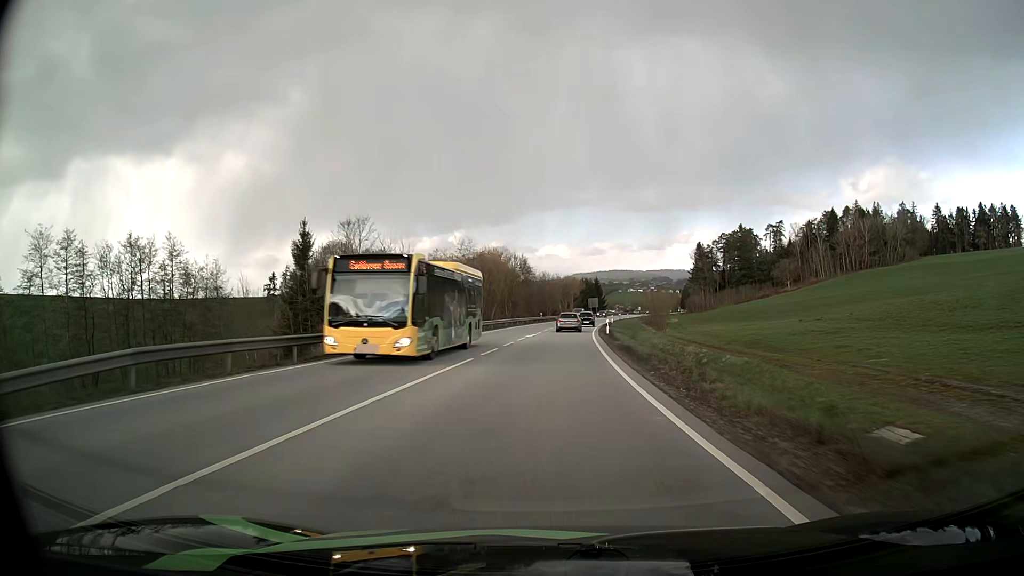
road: primary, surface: asphalt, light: Day
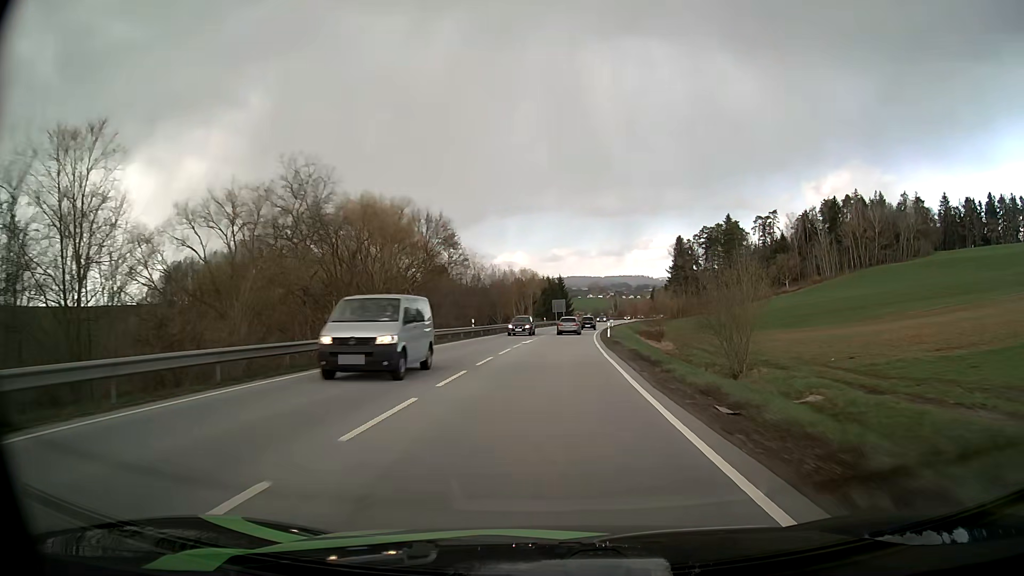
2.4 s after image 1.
(+1.4, +45.1) m; +4°
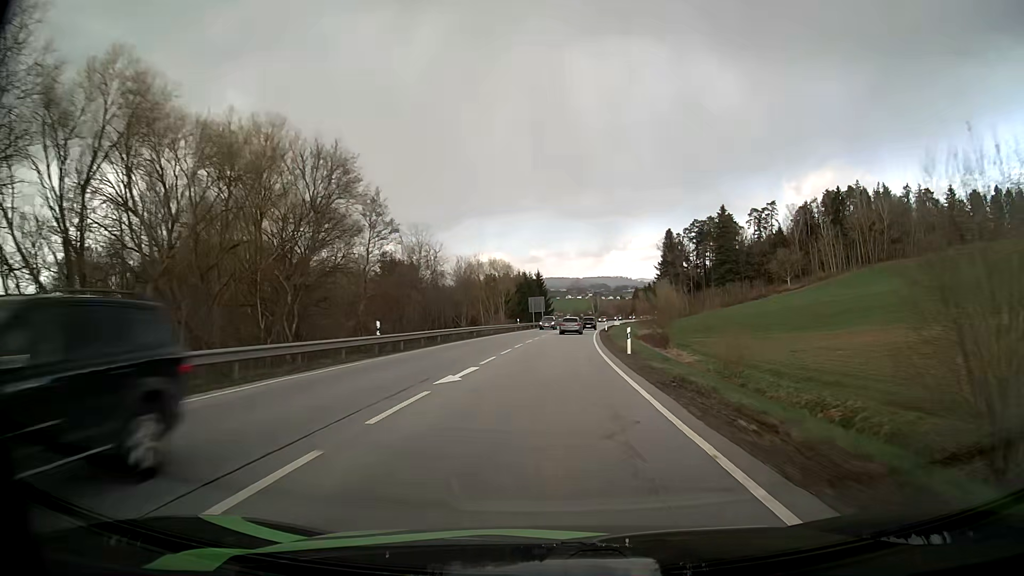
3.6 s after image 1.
(+0.4, +23.0) m; +2°
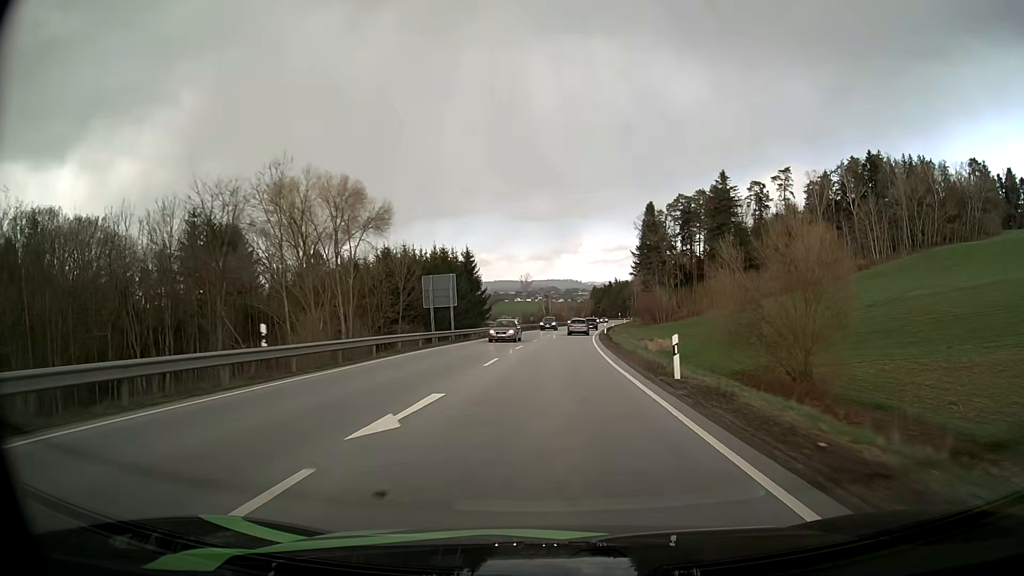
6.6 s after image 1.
(+2.3, +60.9) m; +4°
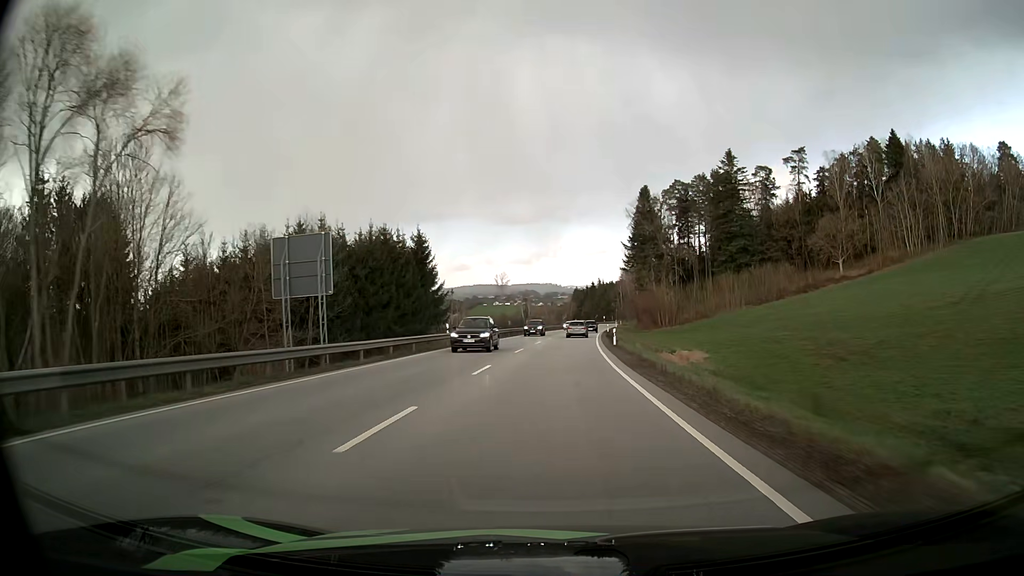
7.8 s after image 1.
(+0.4, +25.8) m; +2°
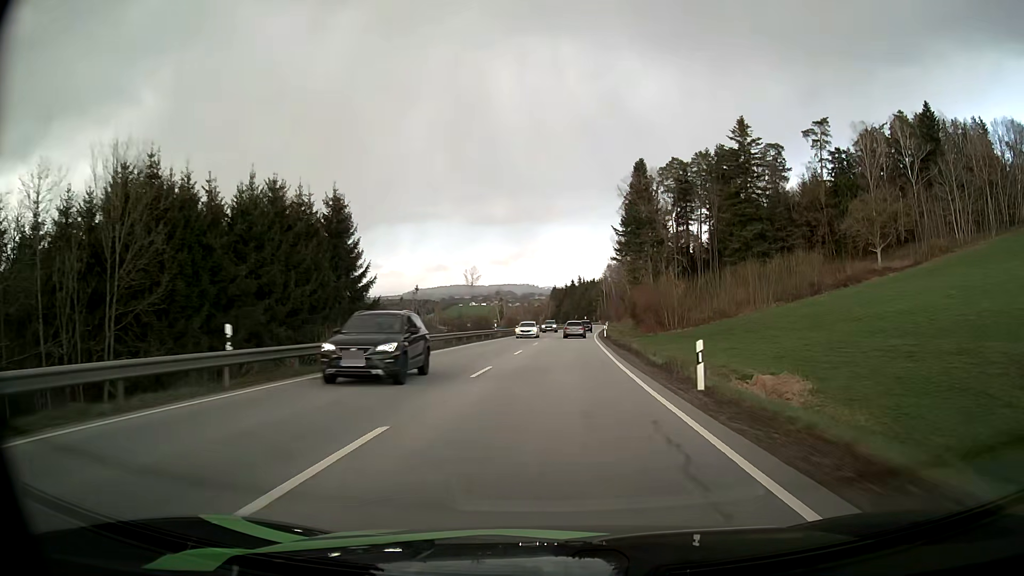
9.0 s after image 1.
(+0.4, +26.5) m; +2°
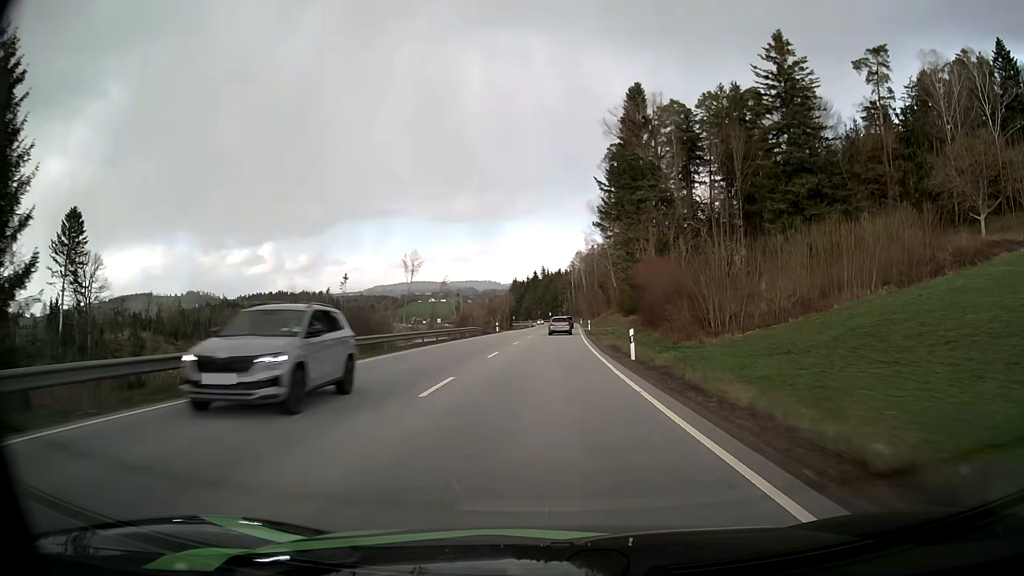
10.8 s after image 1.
(+1.2, +40.6) m; +3°
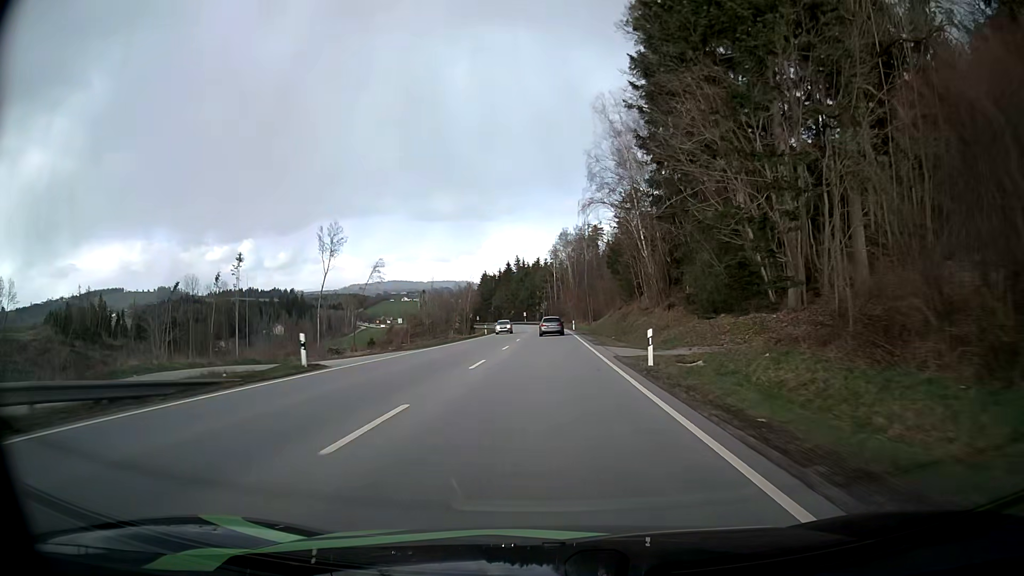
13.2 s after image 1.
(+0.9, +53.3) m; +2°
(0, +10) (0, +20) (0, +30) (0, +40) (0, +50) (0, +60) (0, +70) (0, +80) (-1, +90) (-1, +100) m
